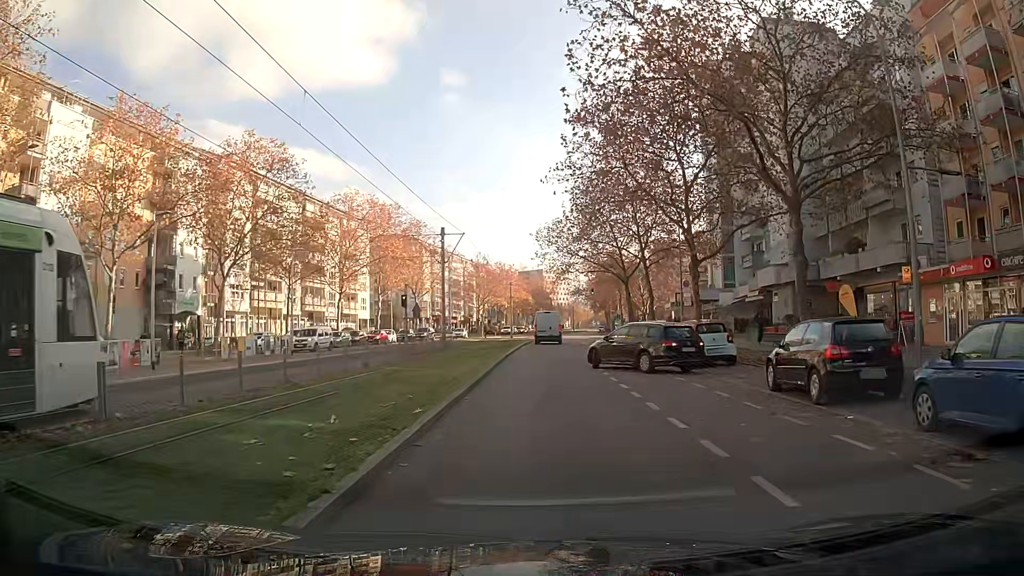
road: tertiary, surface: asphalt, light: Day
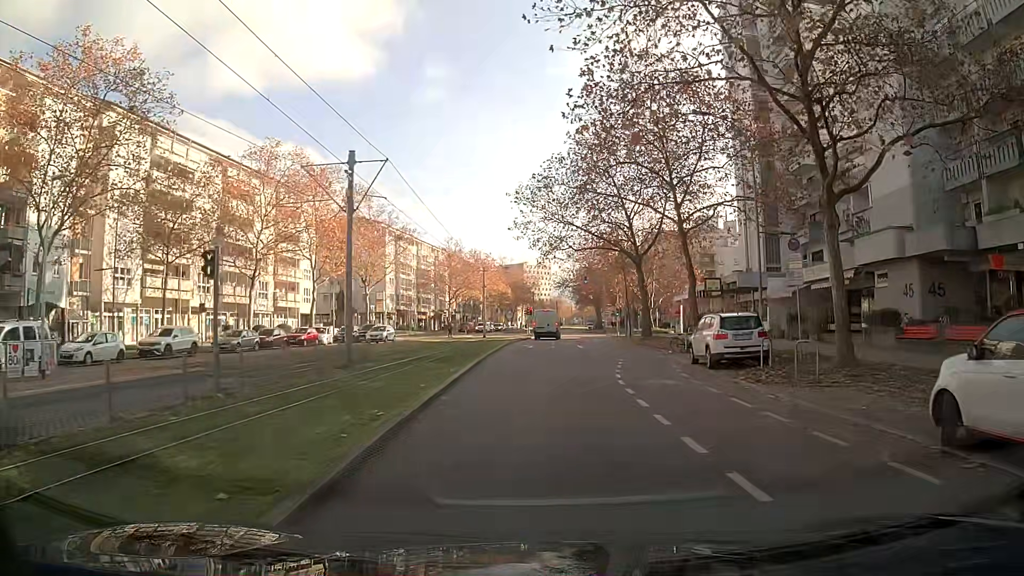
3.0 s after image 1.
(+0.3, +18.0) m; +2°
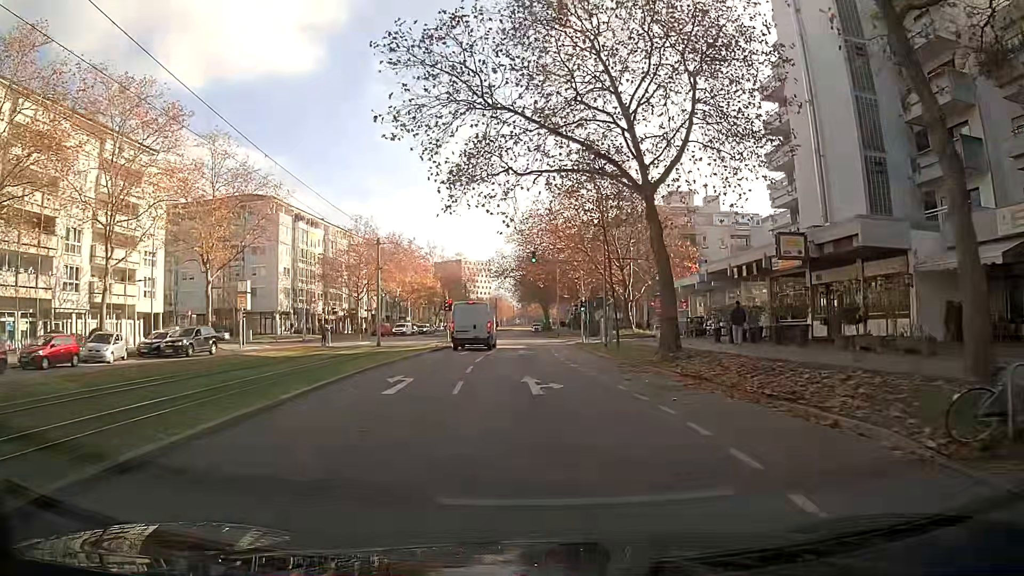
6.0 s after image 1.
(+1.3, +25.5) m; +4°
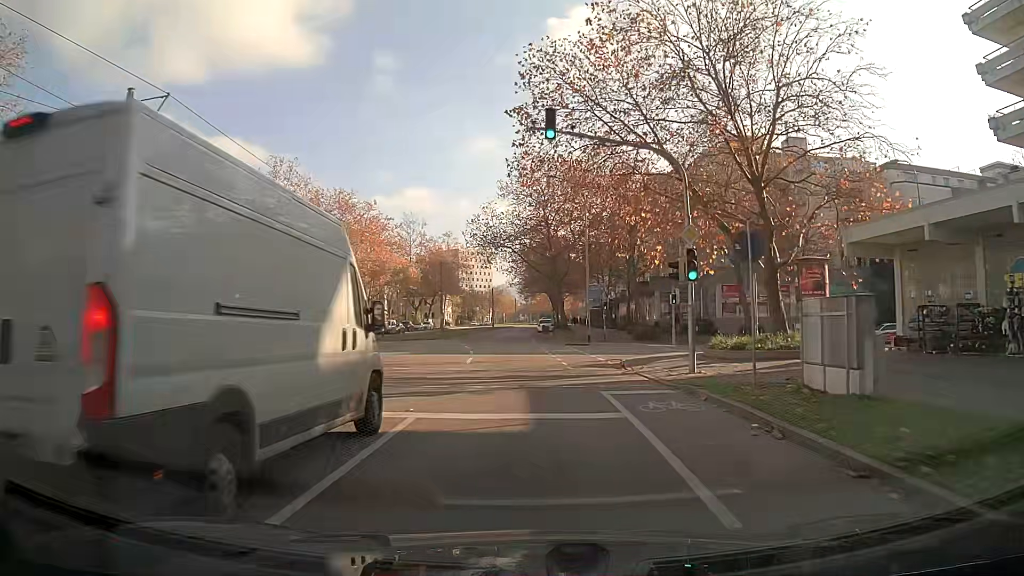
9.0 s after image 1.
(+0.1, +32.0) m; +1°
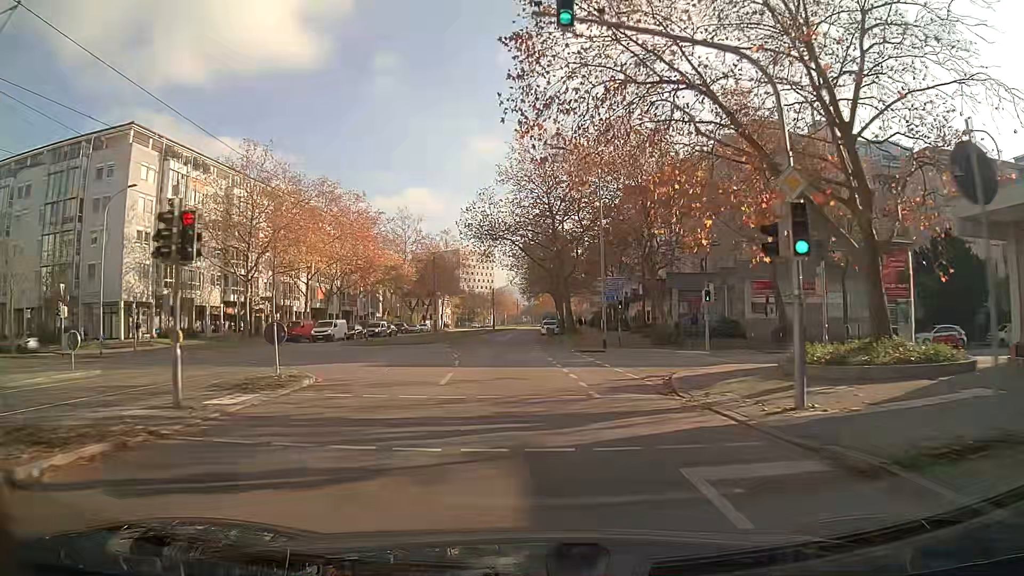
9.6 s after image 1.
(0.0, +6.8) m; 0°
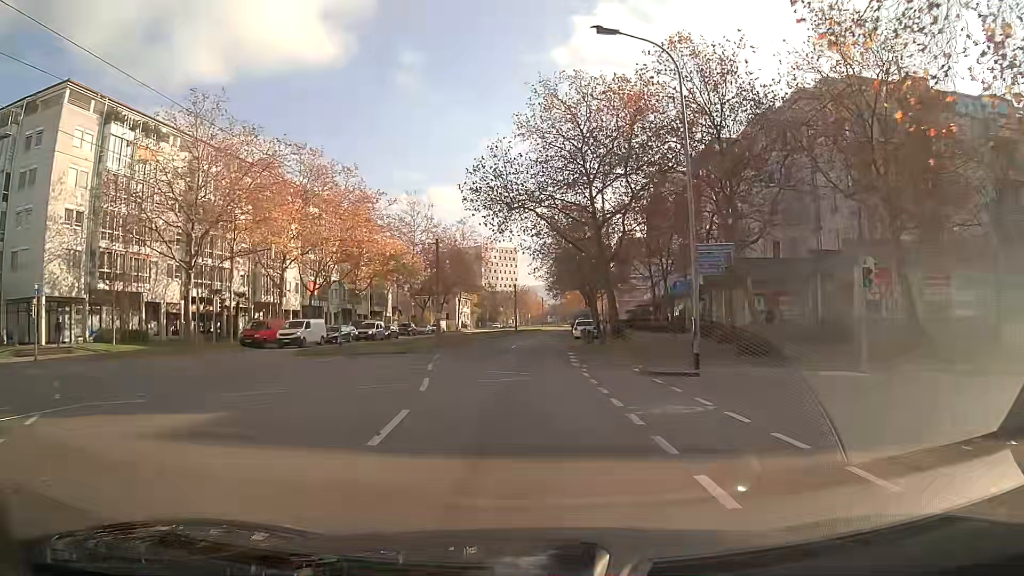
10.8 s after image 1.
(-0.3, +13.4) m; -3°
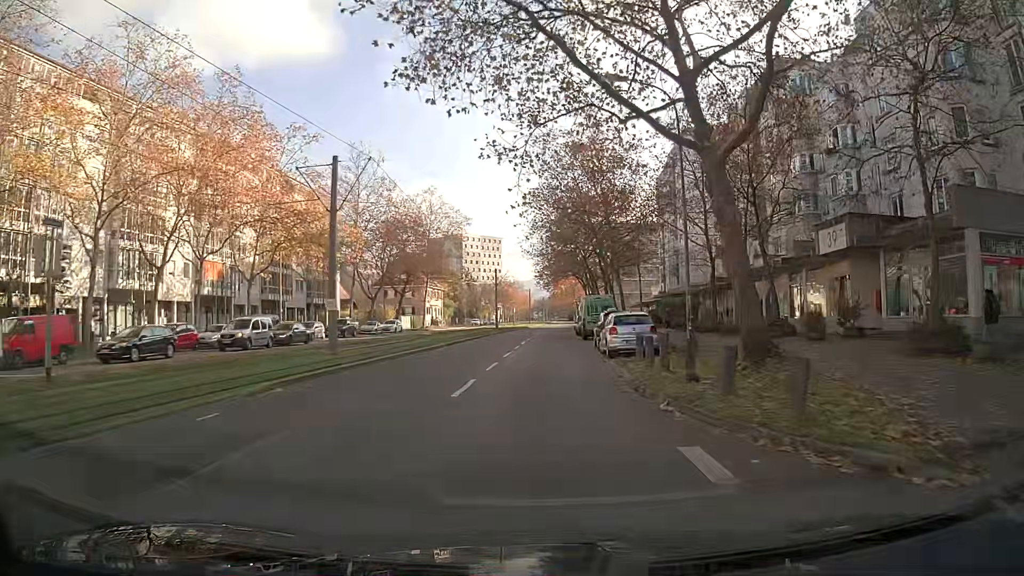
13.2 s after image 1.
(+0.1, +24.5) m; +2°
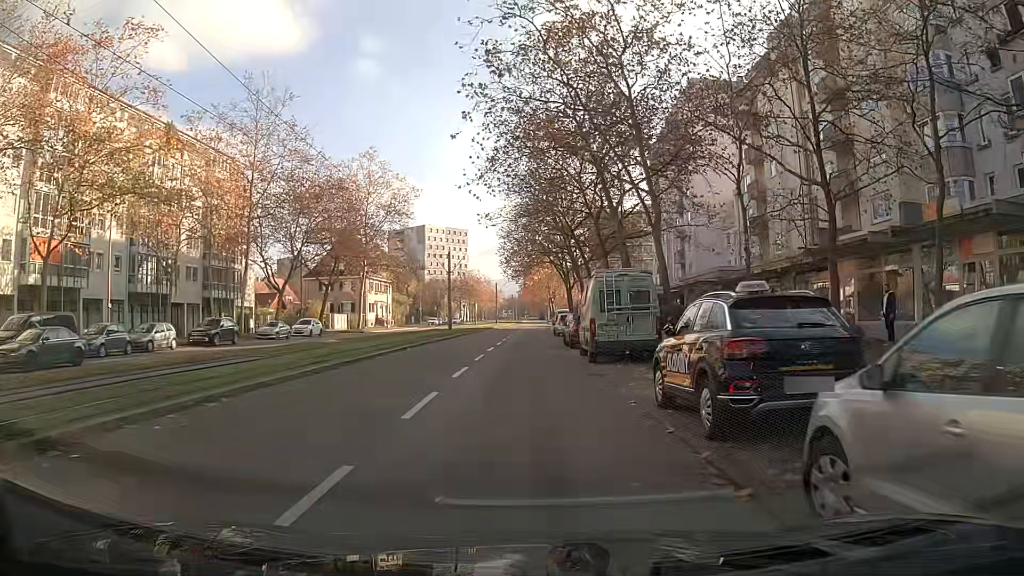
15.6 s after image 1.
(+0.4, +19.9) m; +2°
